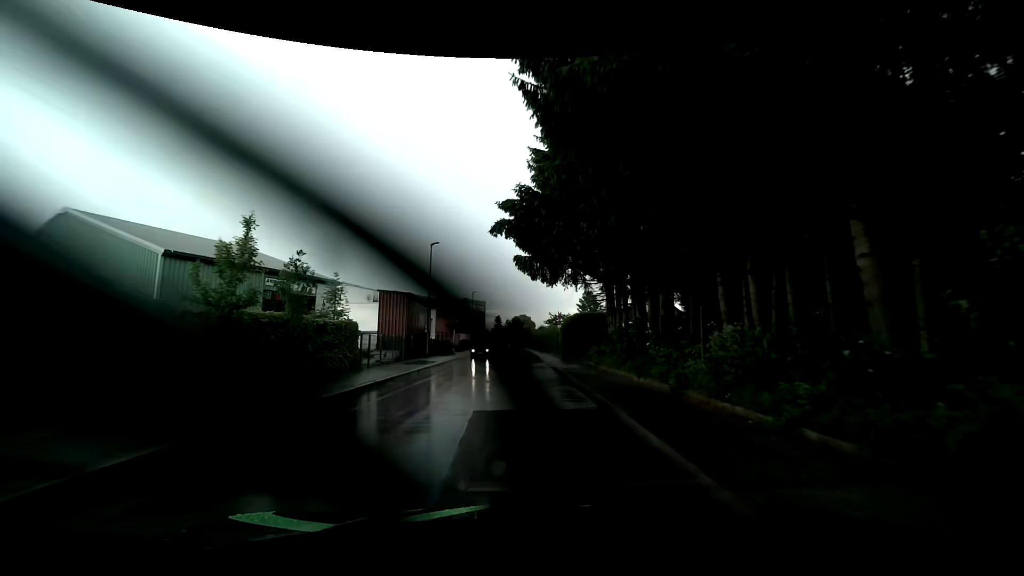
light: Day
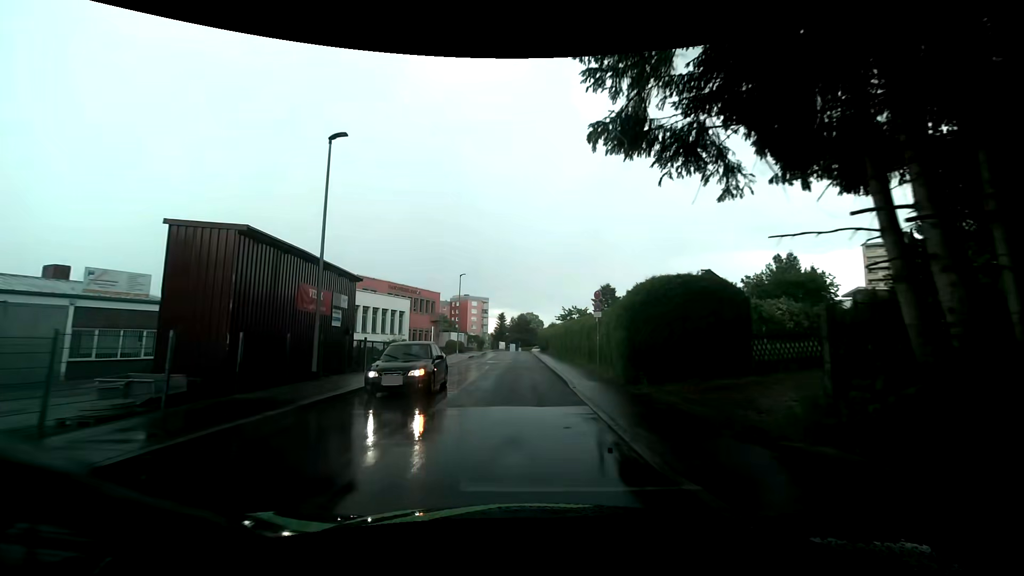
(-0.3, +19.5) m; 0°
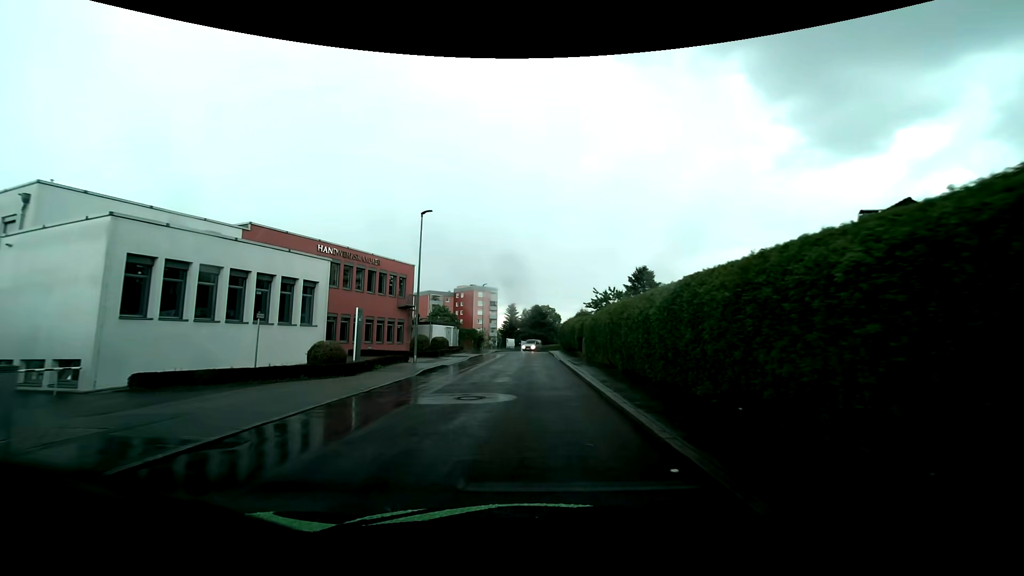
(-0.9, +24.3) m; -2°
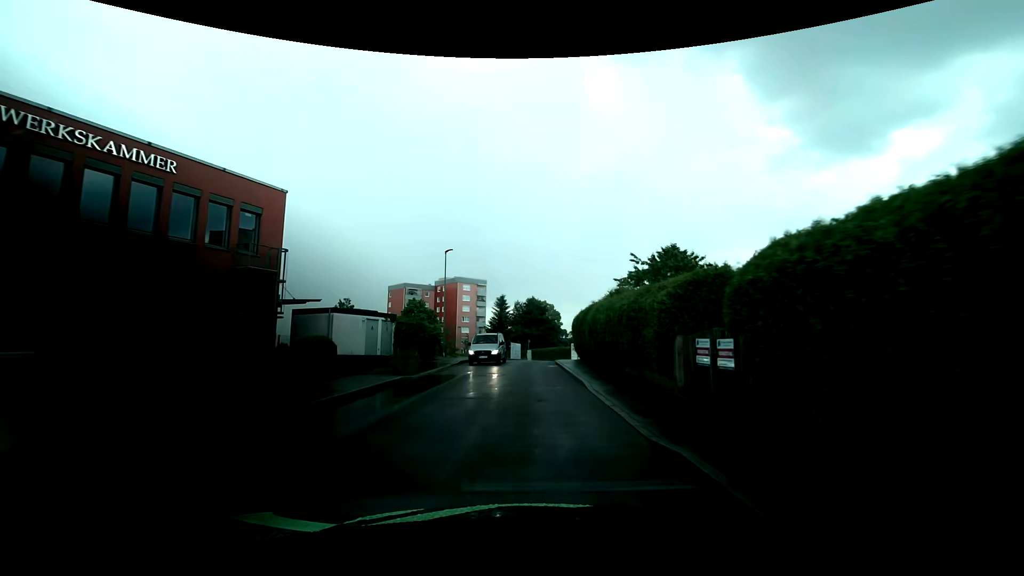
(+0.2, +24.8) m; +1°
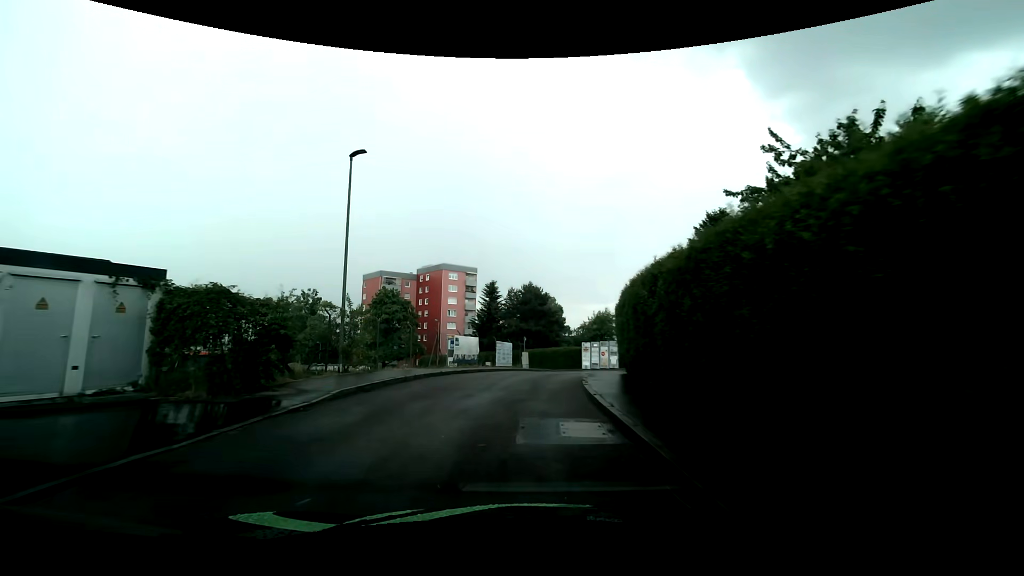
(+0.2, +19.7) m; 0°
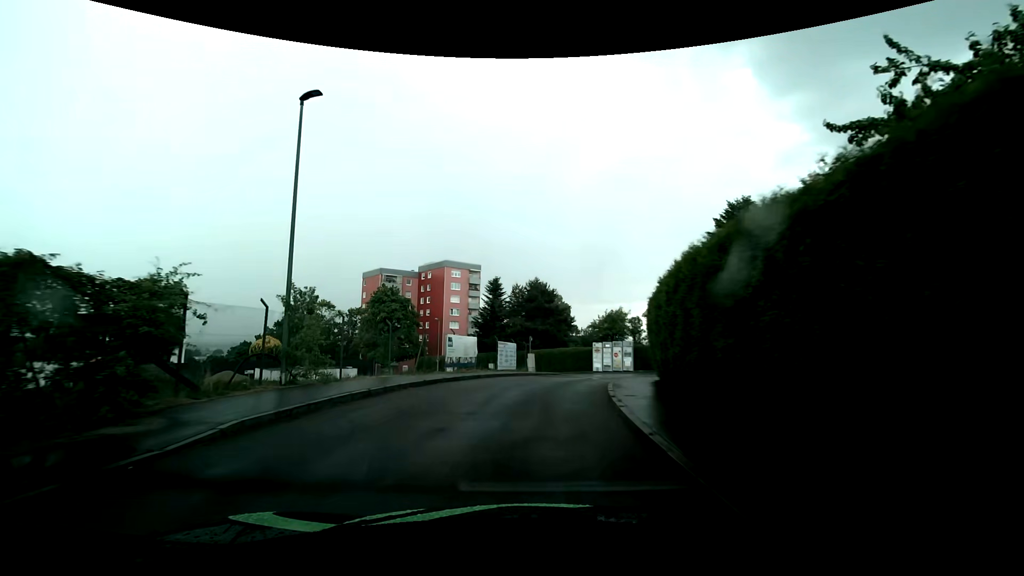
(0.0, +4.5) m; 0°
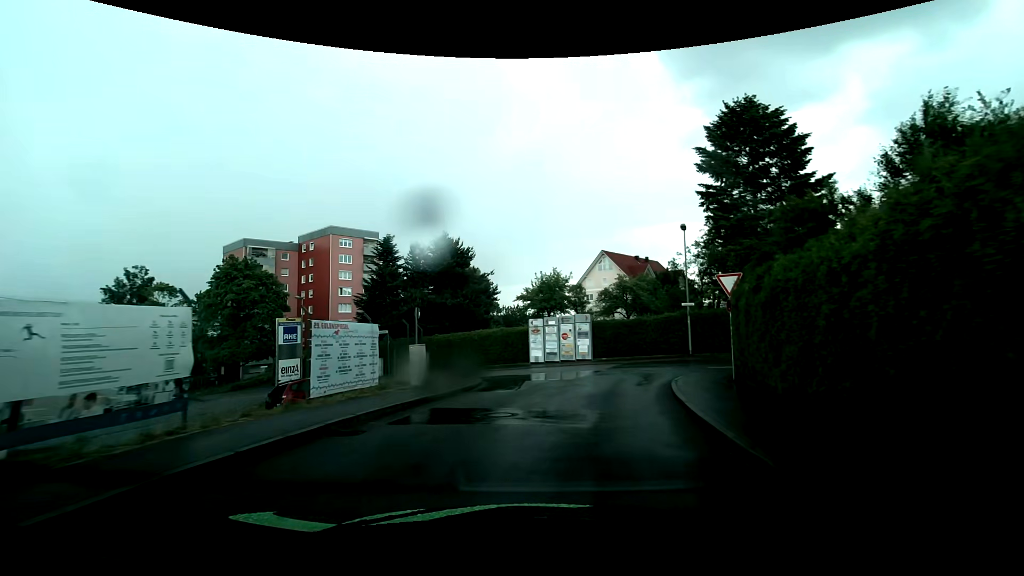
(+0.6, +19.3) m; +9°
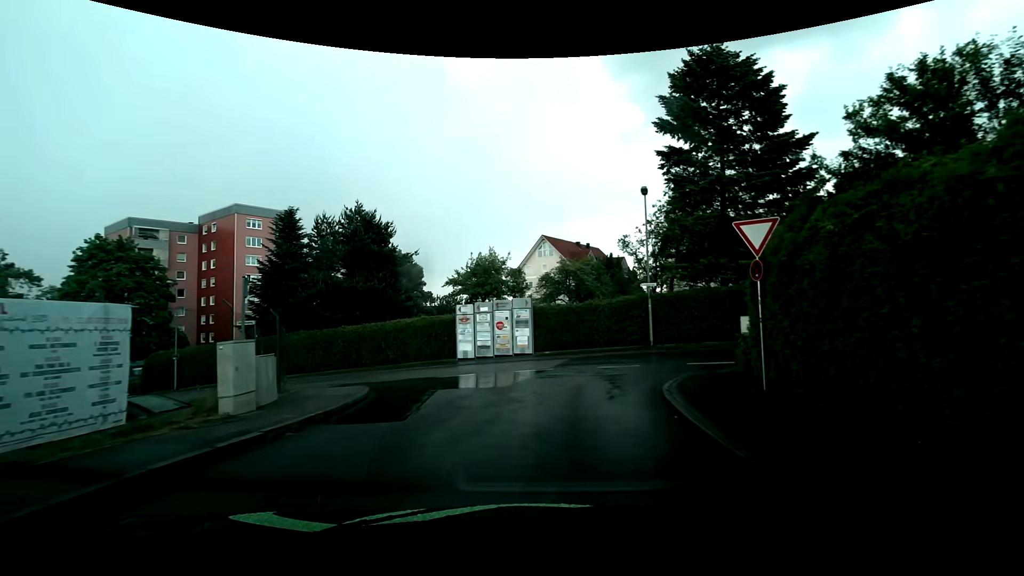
(+0.4, +6.6) m; +7°
